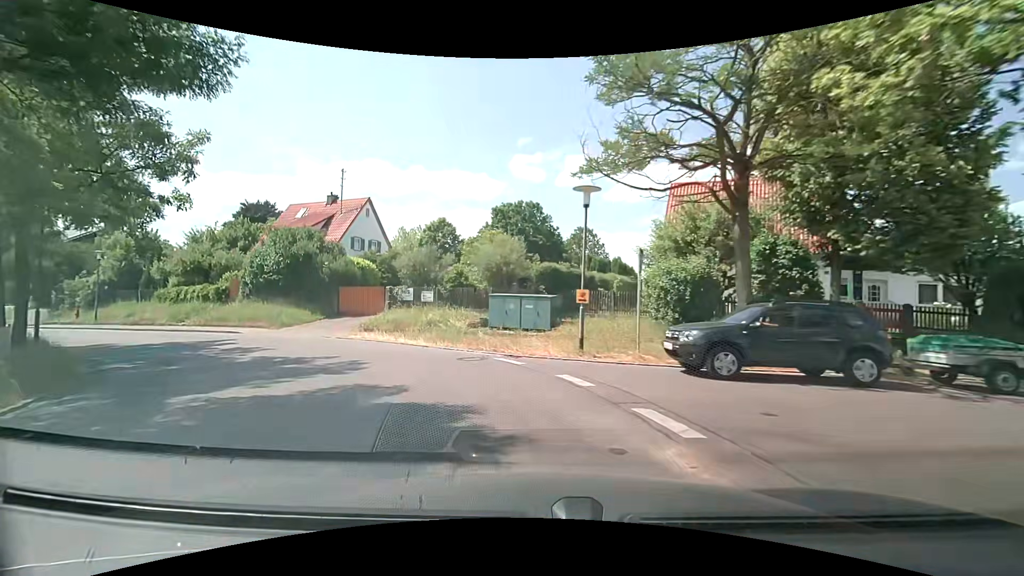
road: unclassified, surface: asphalt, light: Day
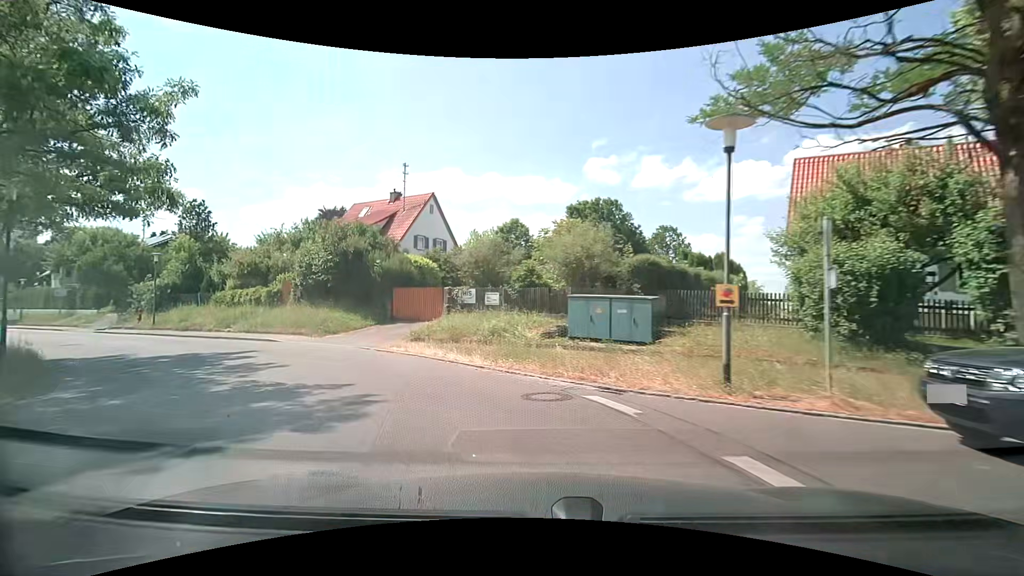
(-0.3, +4.7) m; -8°
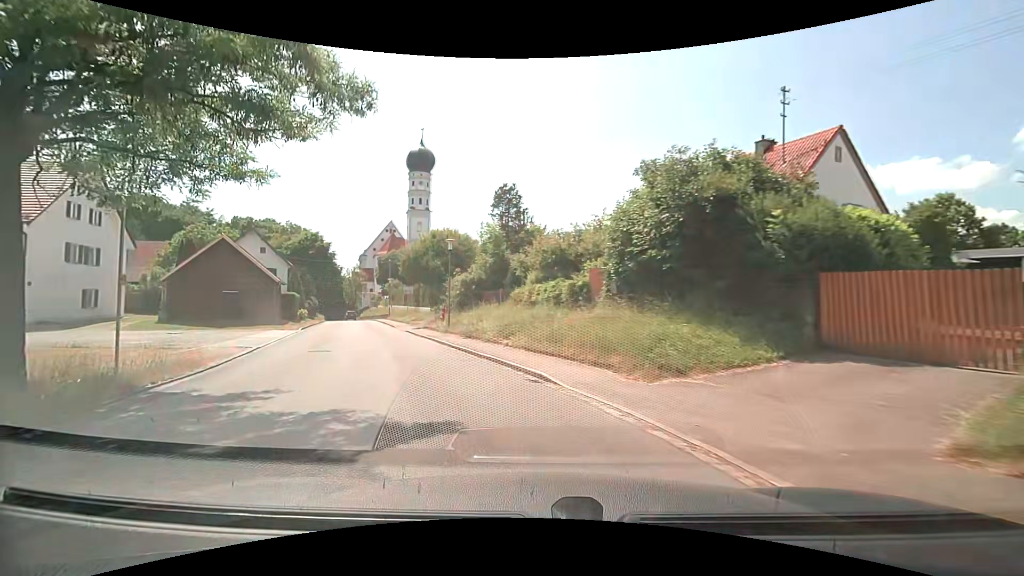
(-4.1, +12.4) m; -37°
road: tertiary
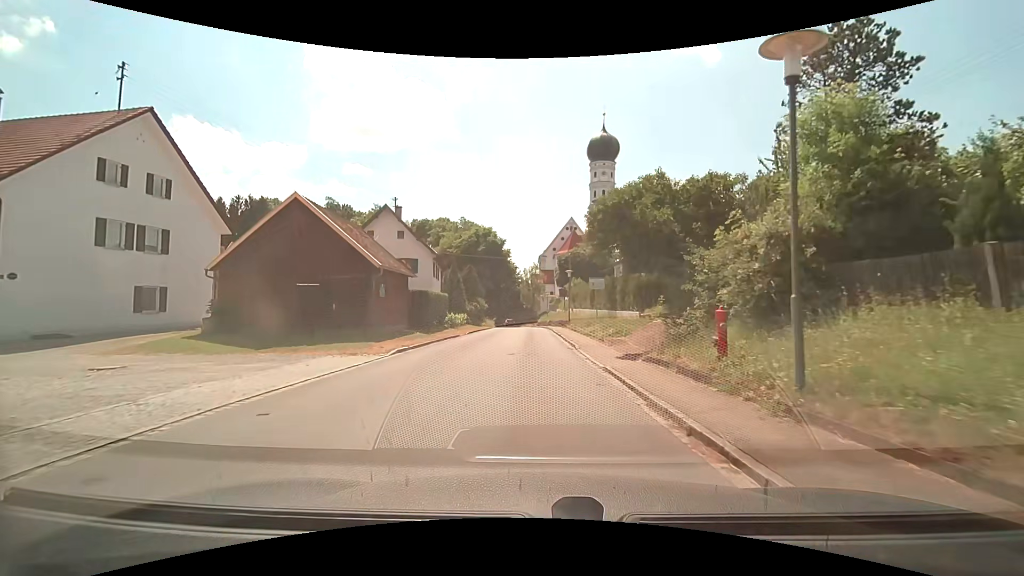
(-4.6, +18.2) m; -22°
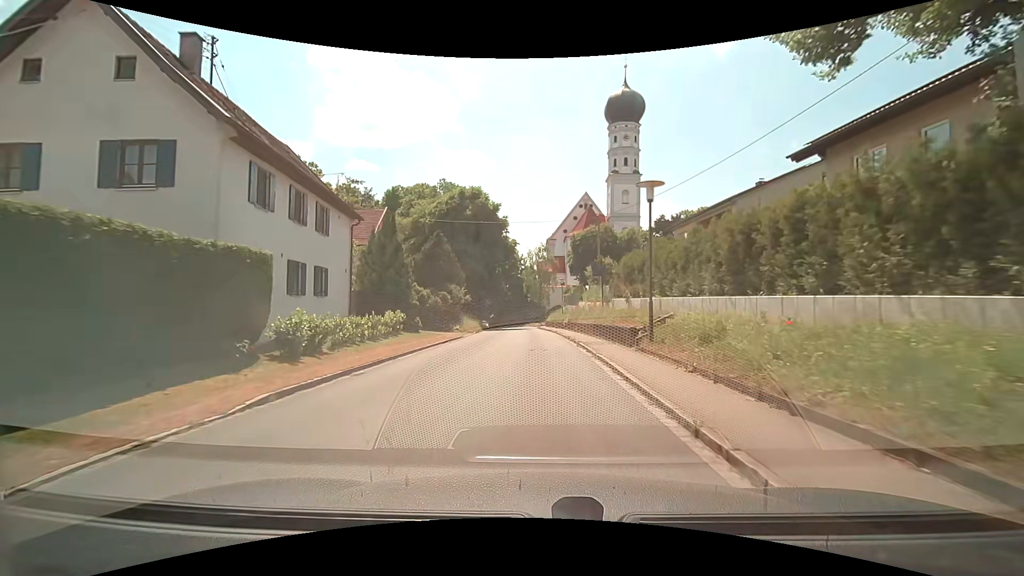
(-0.2, +26.8) m; -1°
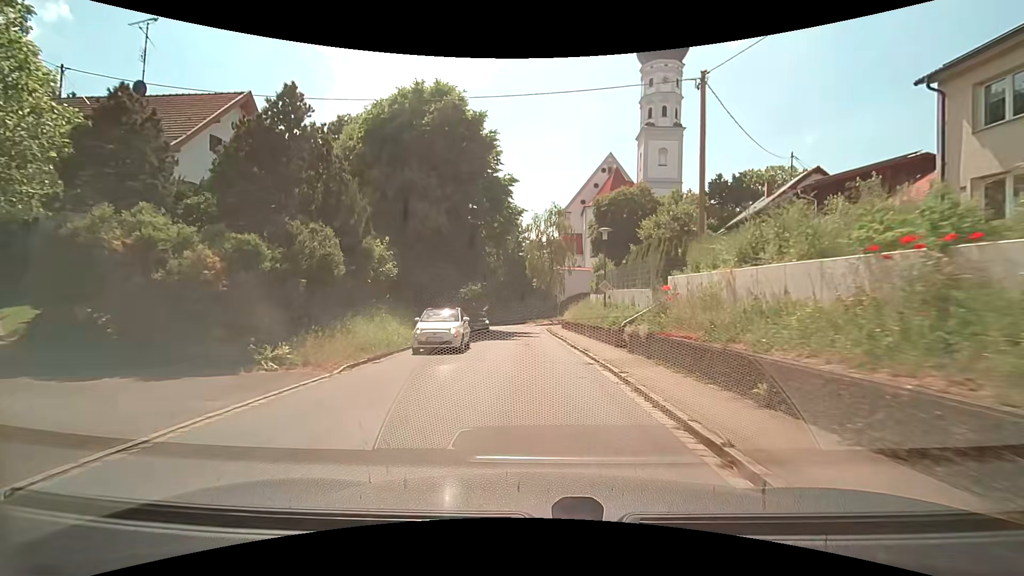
(0.0, +27.2) m; 0°
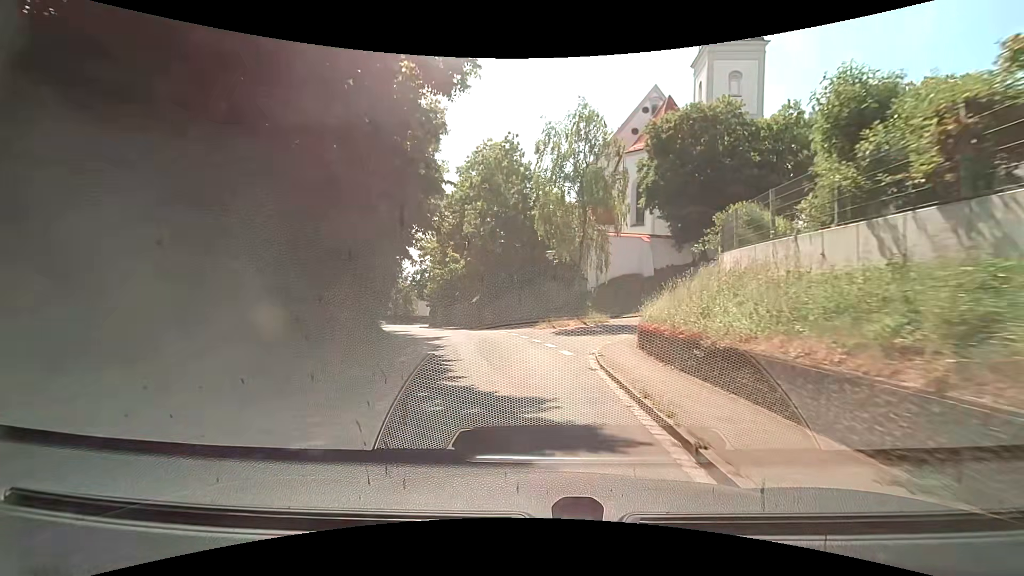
(-0.5, +27.6) m; -2°
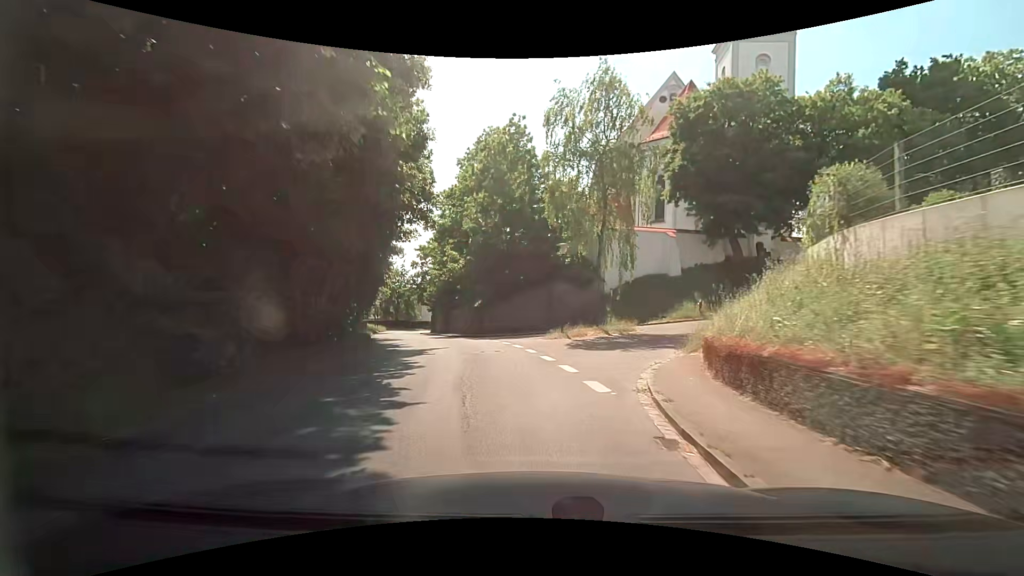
(0.0, +5.5) m; 0°
(0, +10) (-2, +20) (-4, +30) (-7, +39) (-10, +49) (-14, +58) (-17, +67) (-19, +77) (-20, +87) (-20, +97) m
